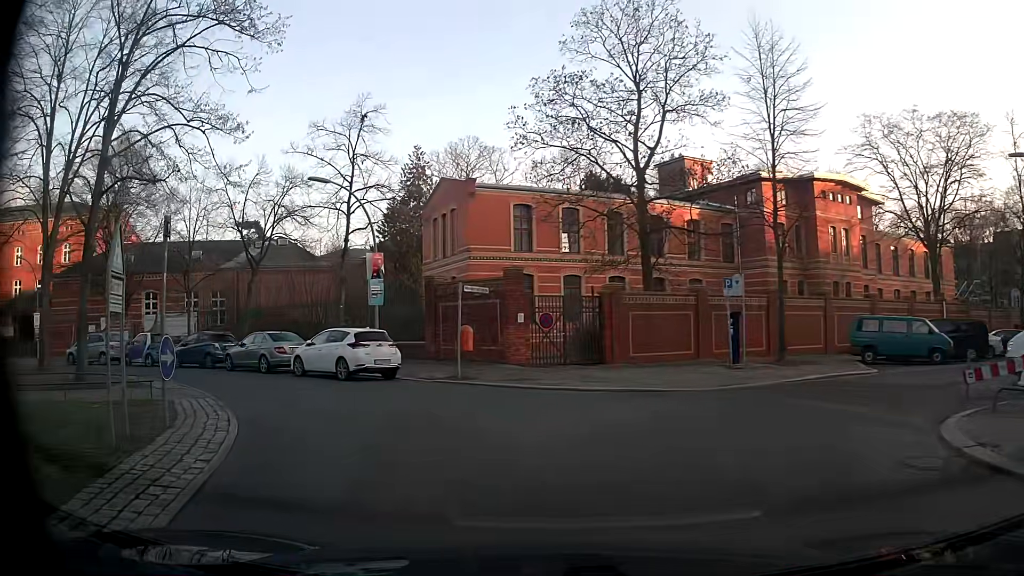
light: Day
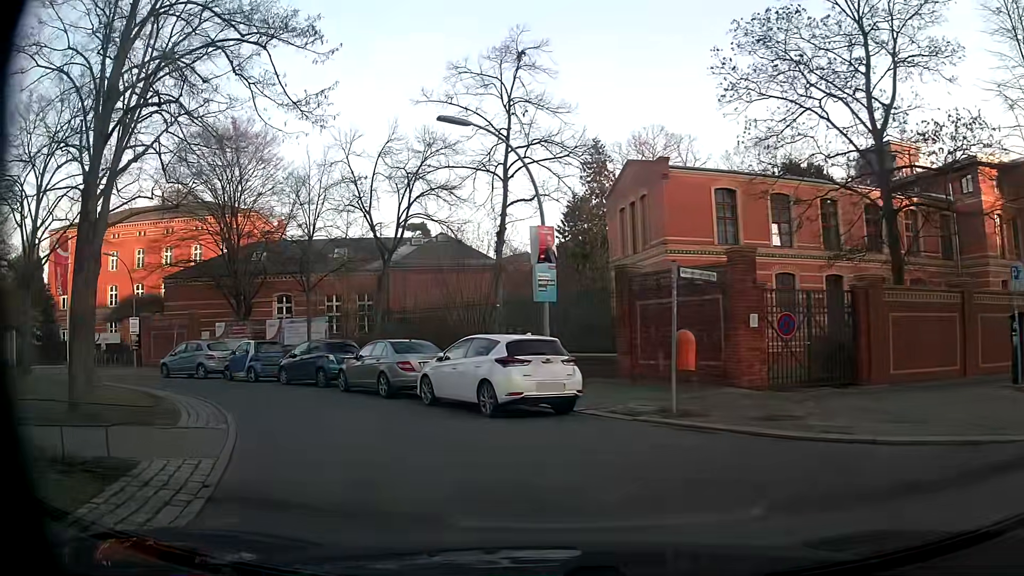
(-0.9, +7.0) m; -17°
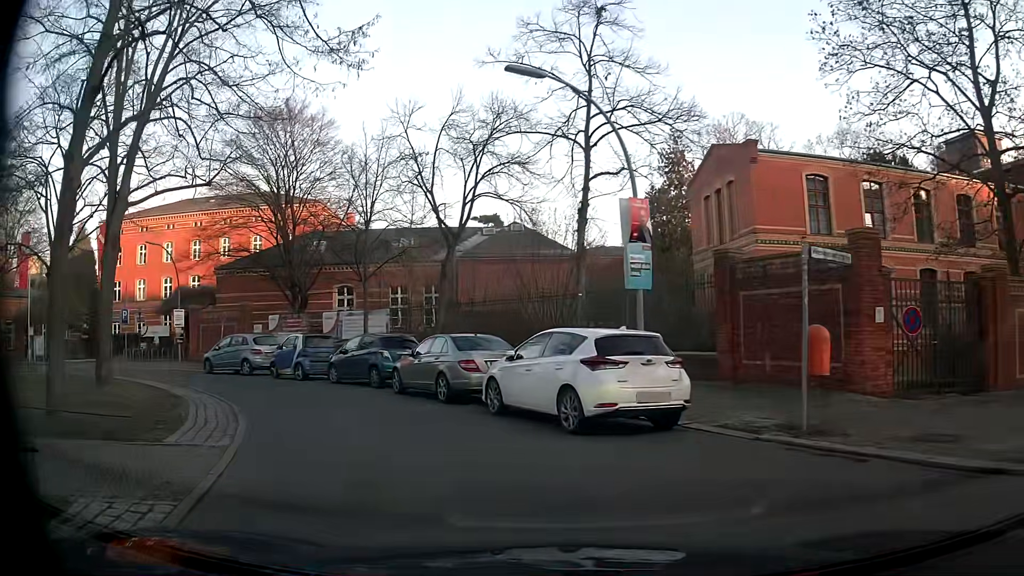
(-0.1, +2.7) m; -5°
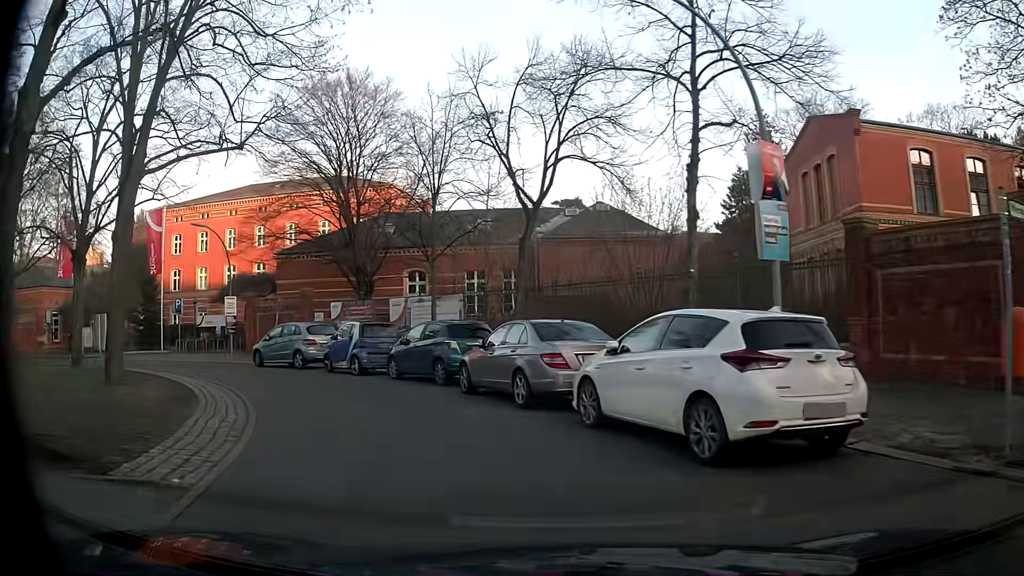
(-0.2, +3.0) m; -5°
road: residential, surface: asphalt
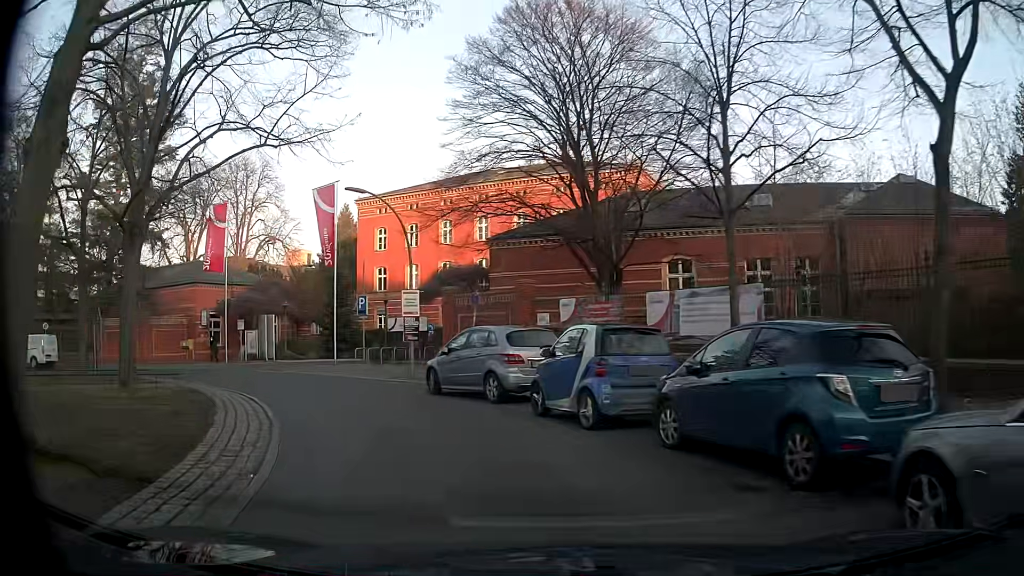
(-2.2, +9.5) m; -22°
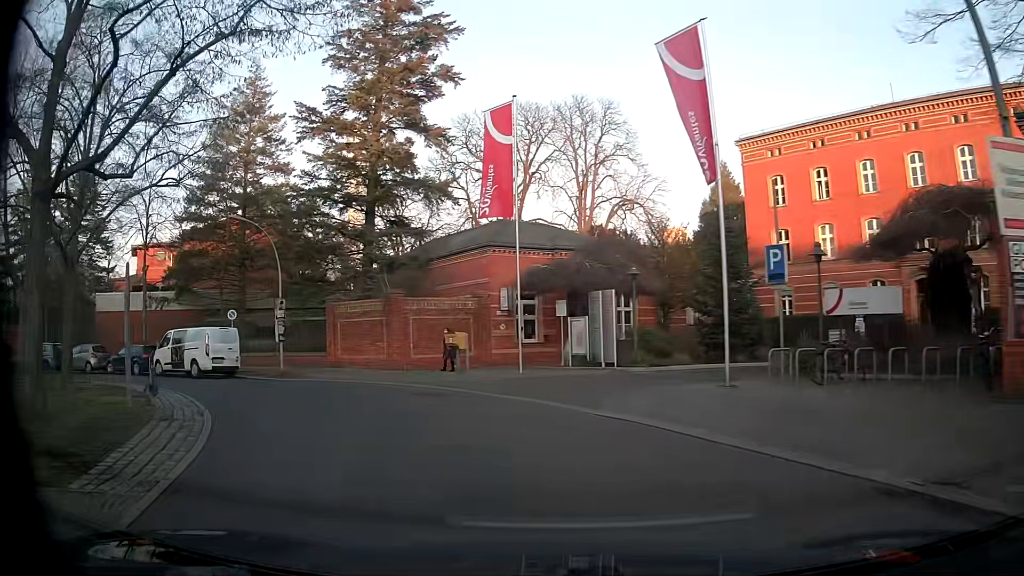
(-4.6, +16.7) m; -33°
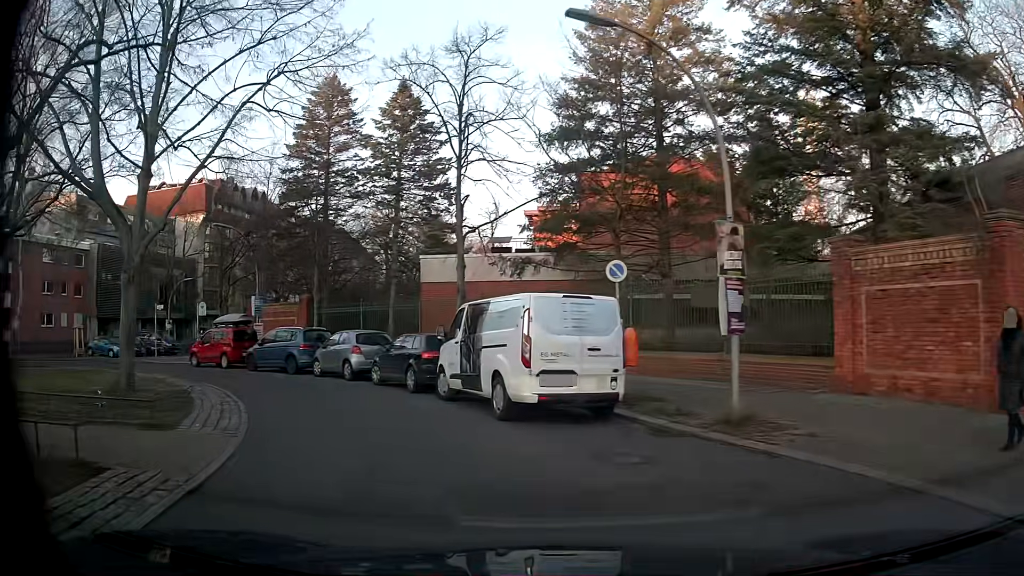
(-5.4, +16.0) m; -38°
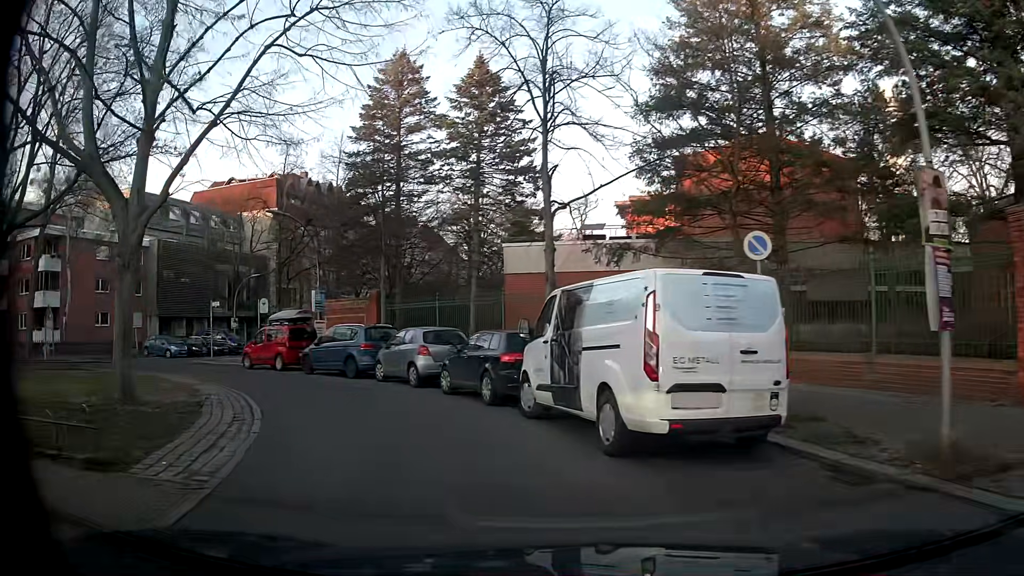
(-0.2, +3.4) m; -8°
(-2, +10) (-6, +19) (-14, +25) (-21, +32) (-21, +42) (-19, +52) (-17, +62) (-16, +72) (-14, +82) (-12, +91) m
